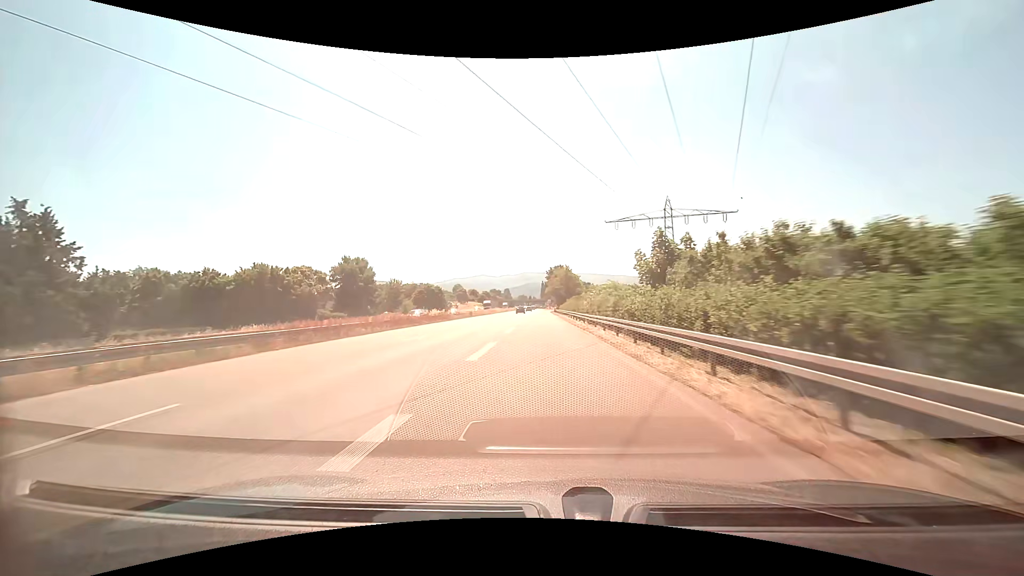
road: trunk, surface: asphalt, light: Day
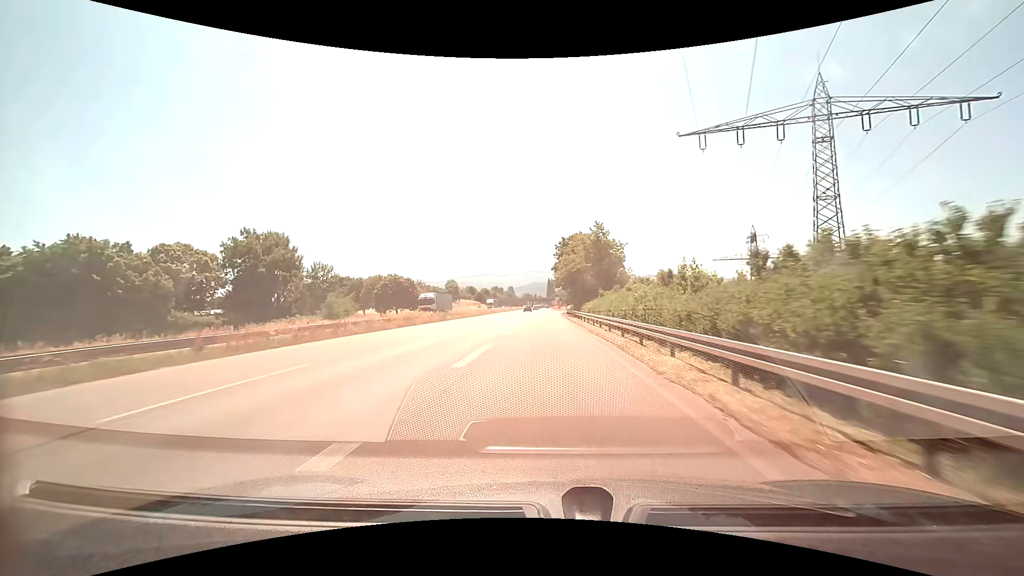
(-0.3, +49.1) m; -1°
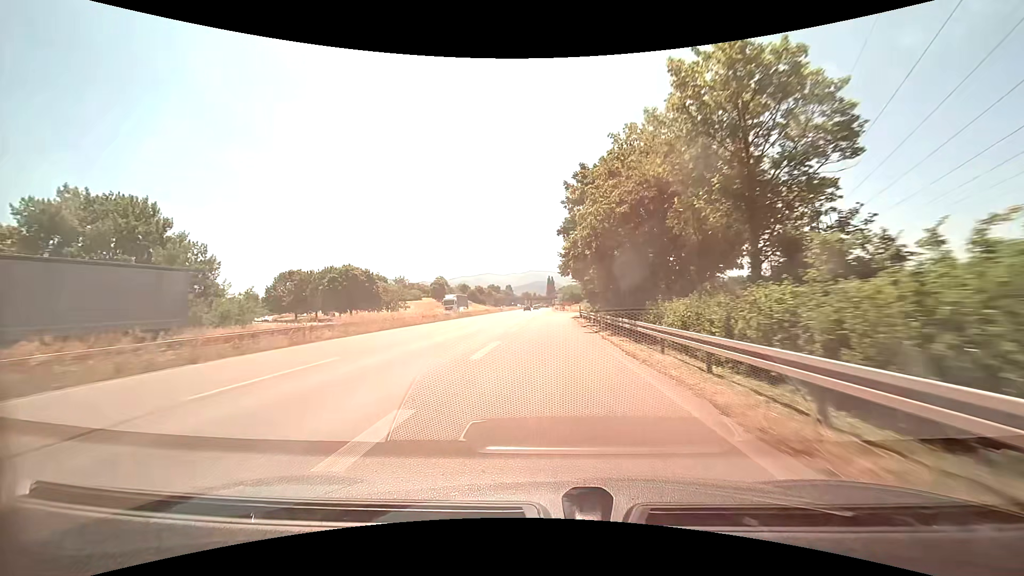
(0.0, +34.3) m; 0°
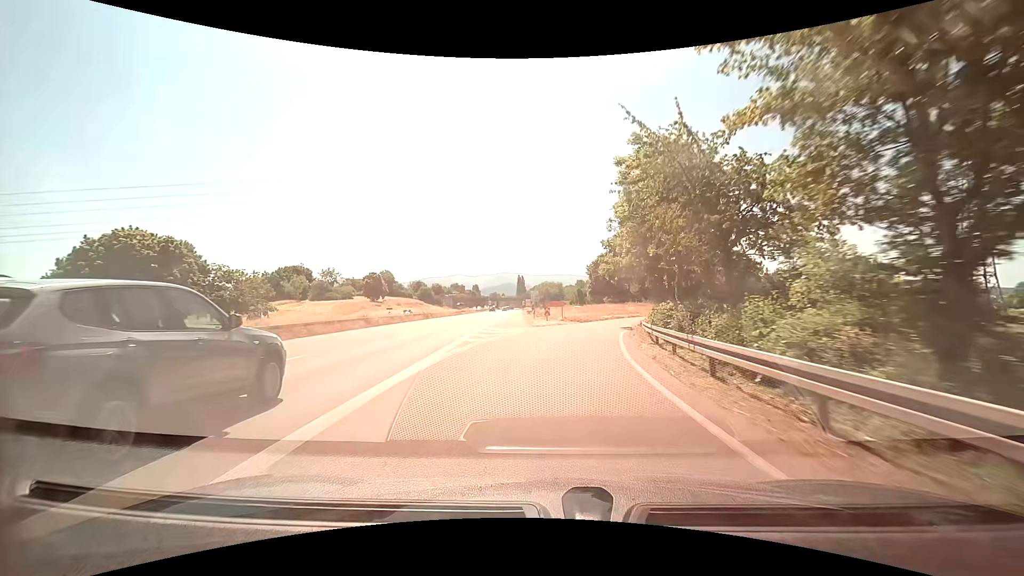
(+0.4, +52.3) m; +3°
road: trunk_link
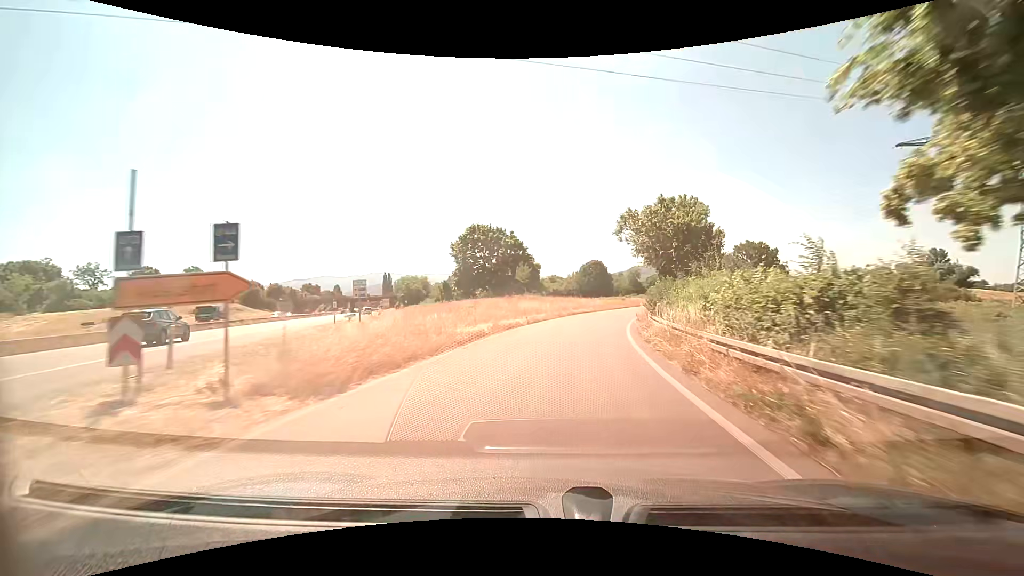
(+4.5, +37.9) m; +15°
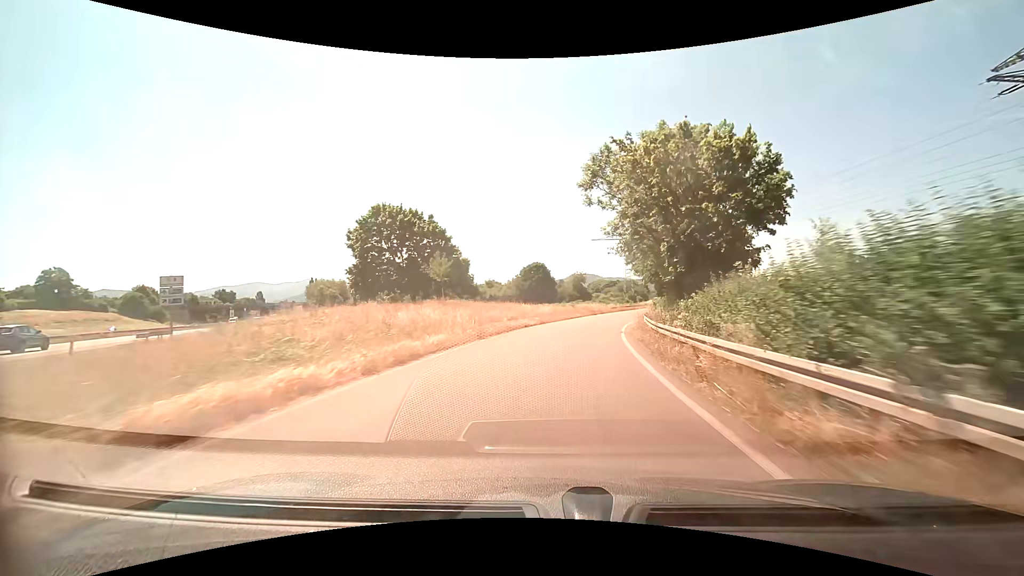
(+1.2, +18.9) m; +7°
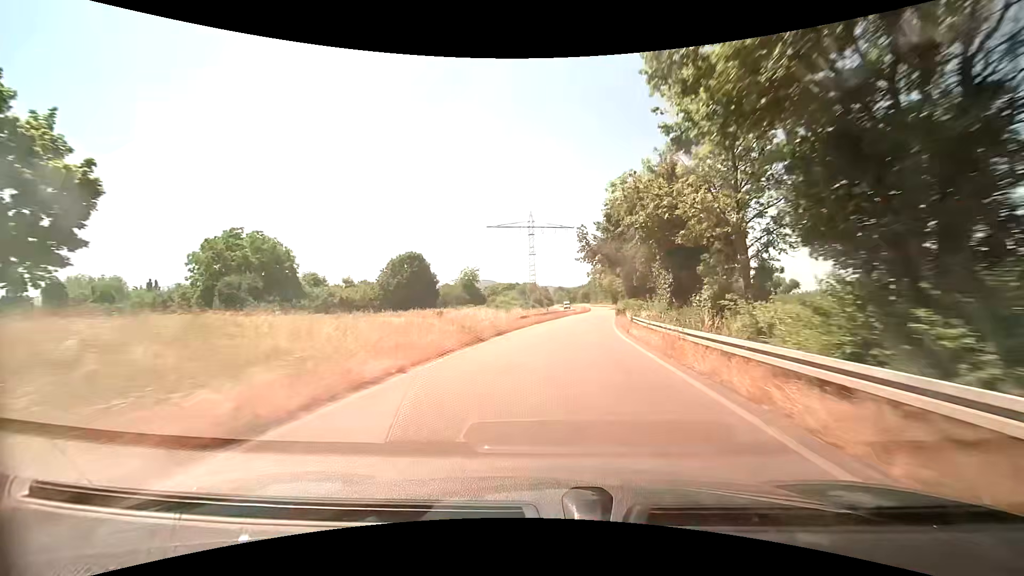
(+4.0, +39.1) m; +11°
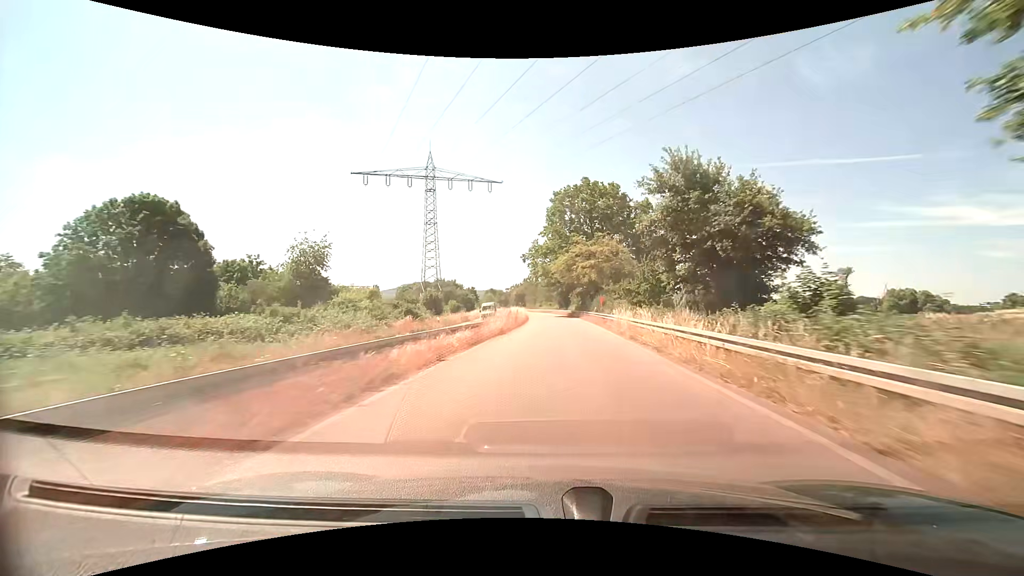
(+4.3, +52.3) m; +8°
(0, +10) (0, +20) (0, +30) (0, +40) (0, +50) (0, +60) (0, +70) (0, +80) (-1, +90) (-2, +100) m
